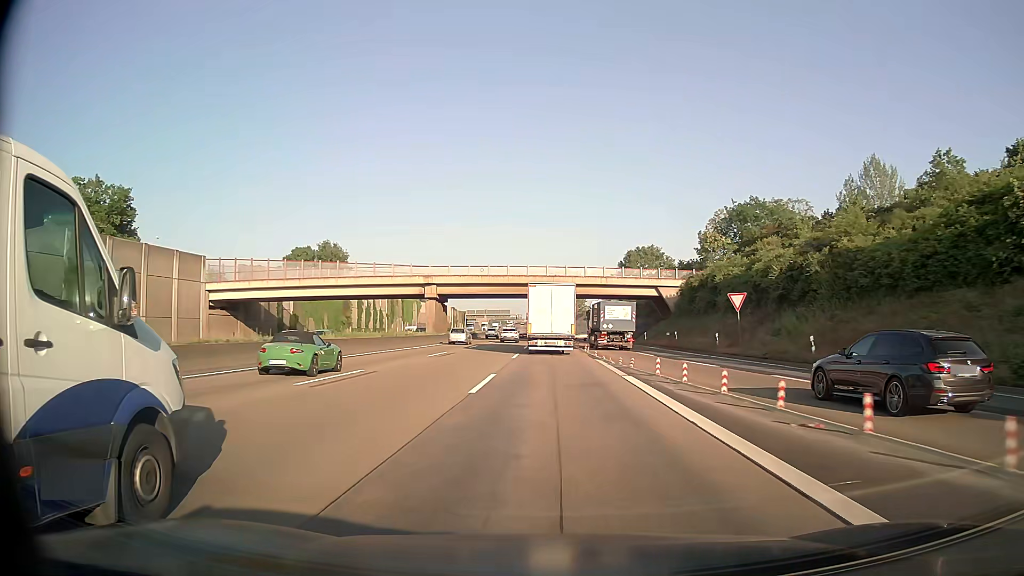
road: motorway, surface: asphalt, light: Day
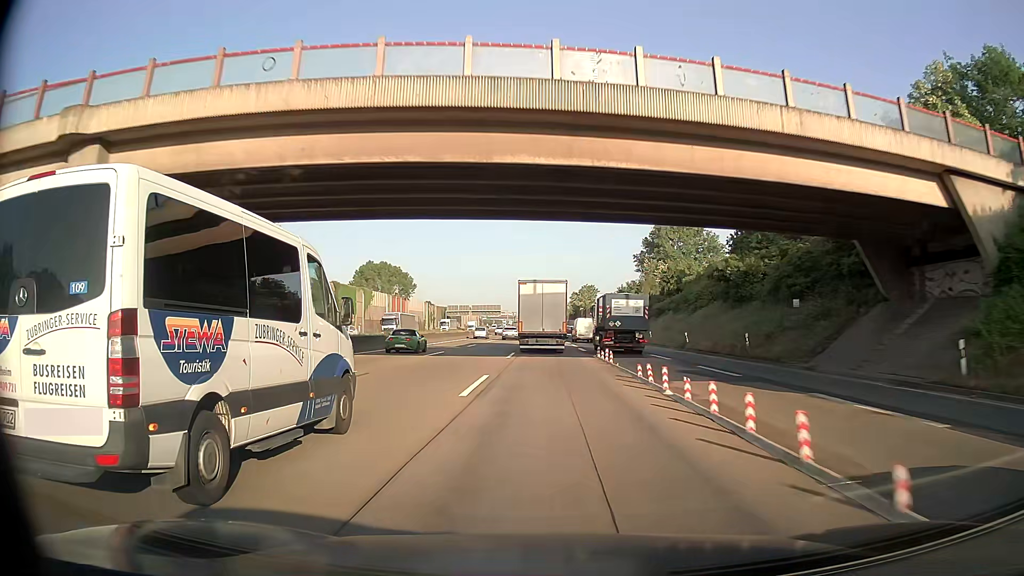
(-0.1, +55.5) m; 0°
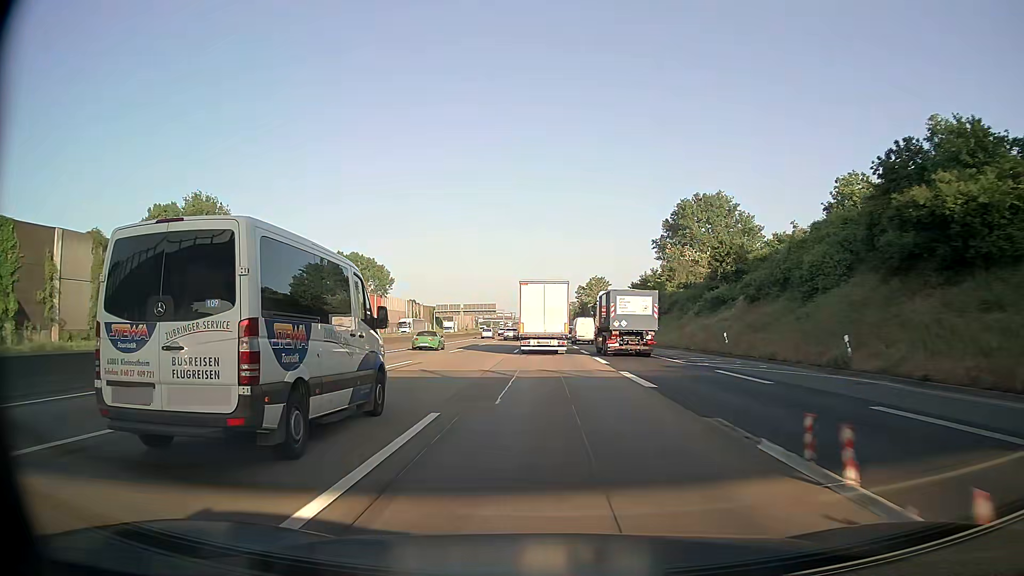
(0.0, +27.4) m; 0°
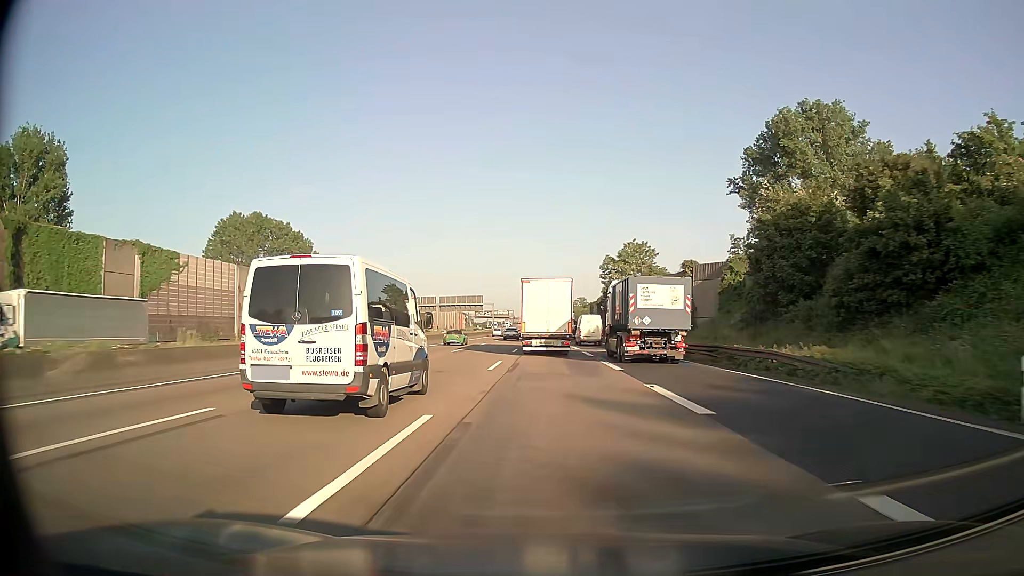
(-0.3, +54.3) m; 0°
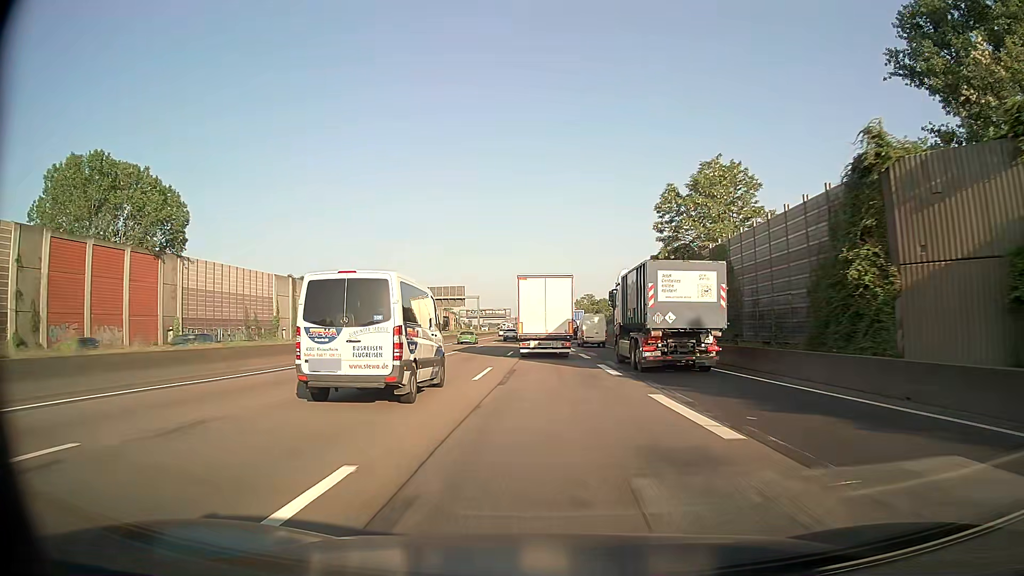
(-0.1, +40.0) m; 0°
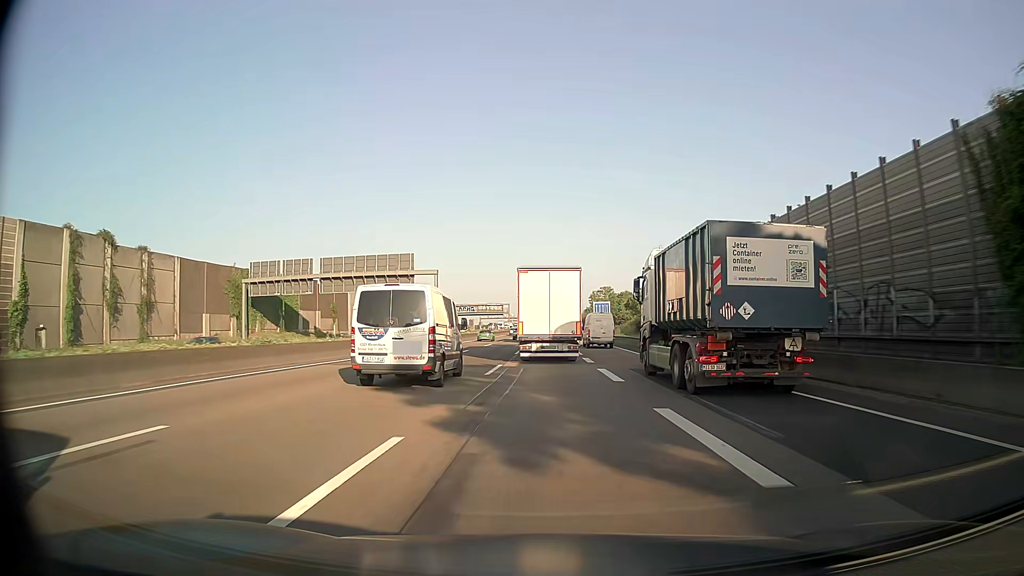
(-0.2, +52.2) m; -1°
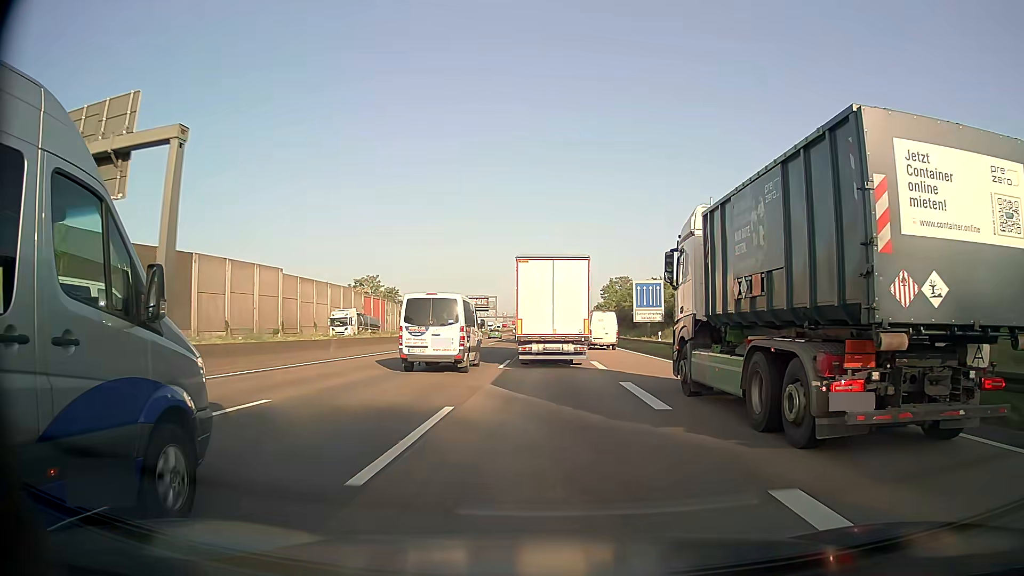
(+0.1, +50.8) m; 0°
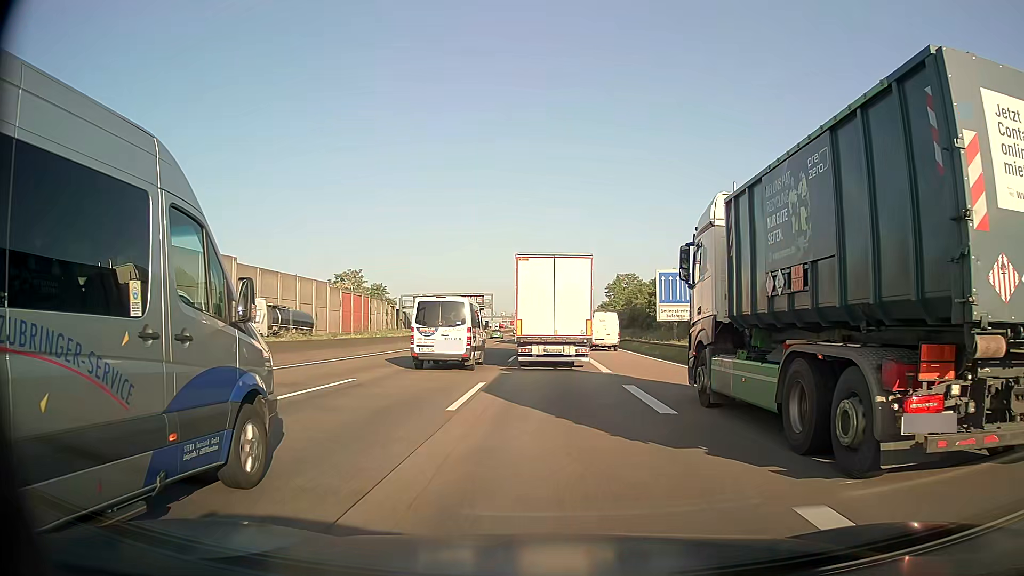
(0.0, +12.5) m; 0°
(0, +10) (0, +20) (0, +30) (0, +40) (0, +50) (0, +60) (0, +70) (0, +80) (0, +90) (0, +100) m
